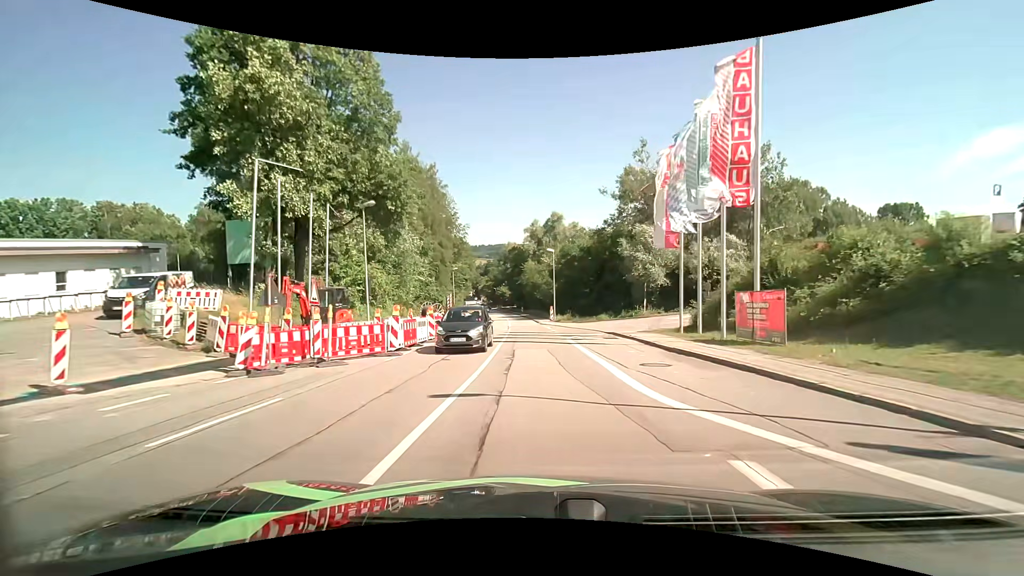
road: tertiary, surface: asphalt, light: Day
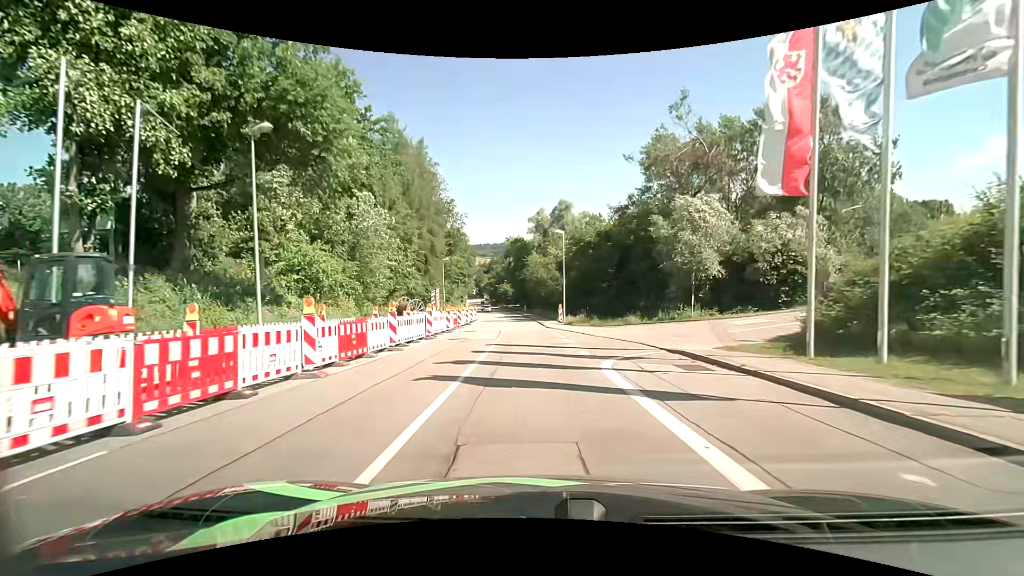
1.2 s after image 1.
(-0.1, +12.4) m; -1°
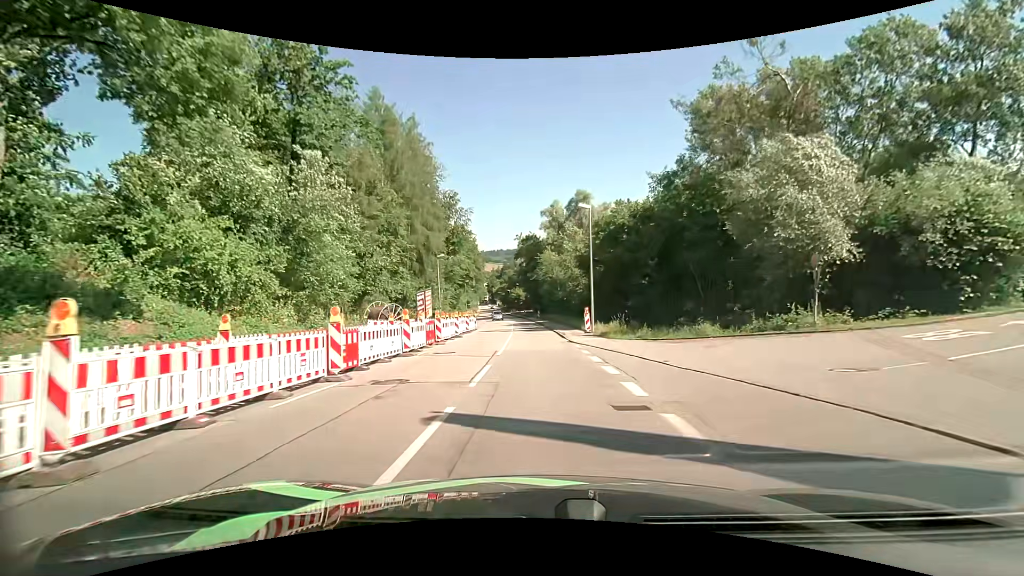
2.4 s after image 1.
(-0.1, +12.4) m; -2°
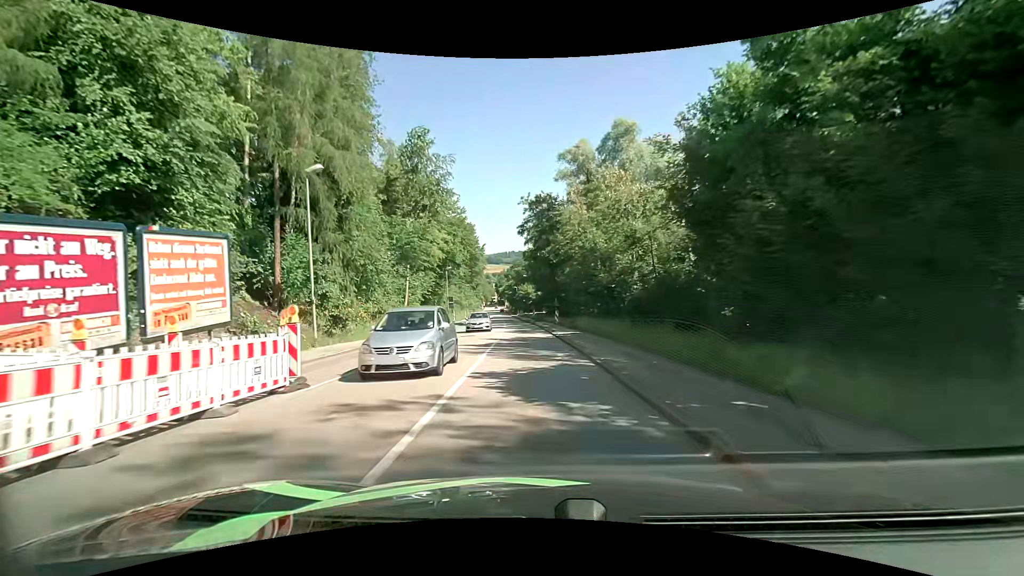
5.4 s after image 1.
(-0.5, +34.6) m; -2°
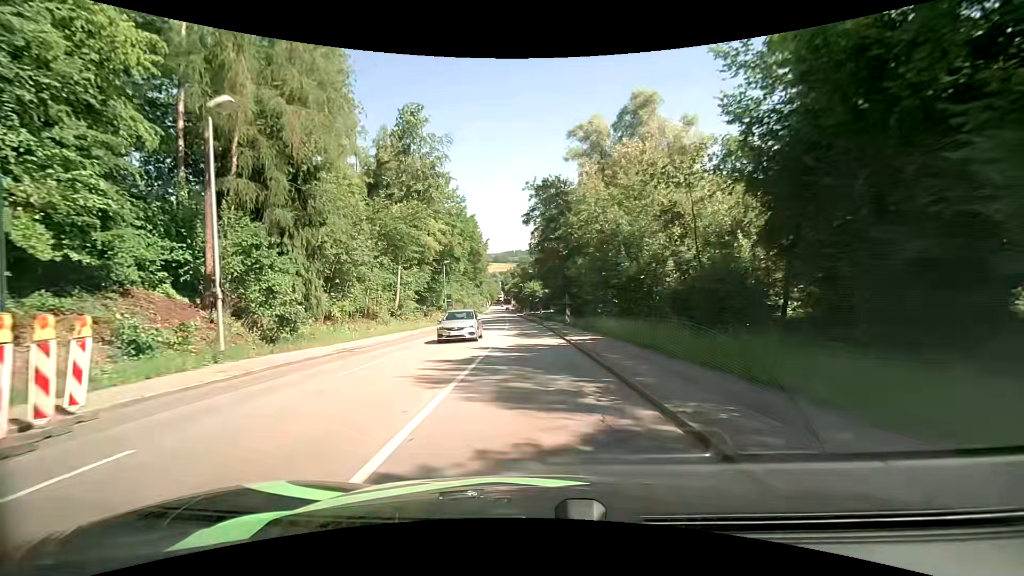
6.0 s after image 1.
(0.0, +7.2) m; 0°
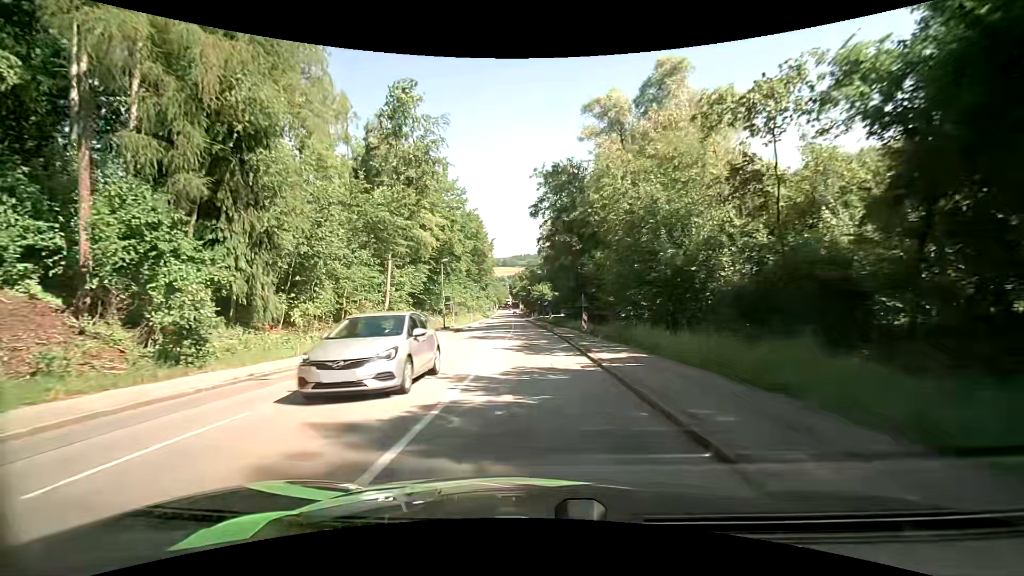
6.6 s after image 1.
(-0.1, +7.3) m; -2°
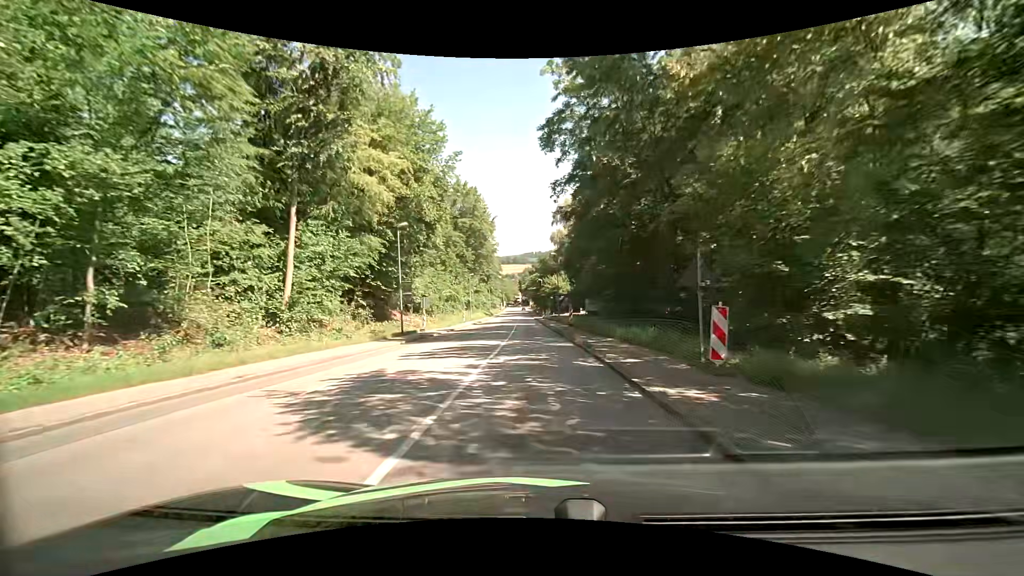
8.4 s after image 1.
(-0.1, +22.3) m; -1°
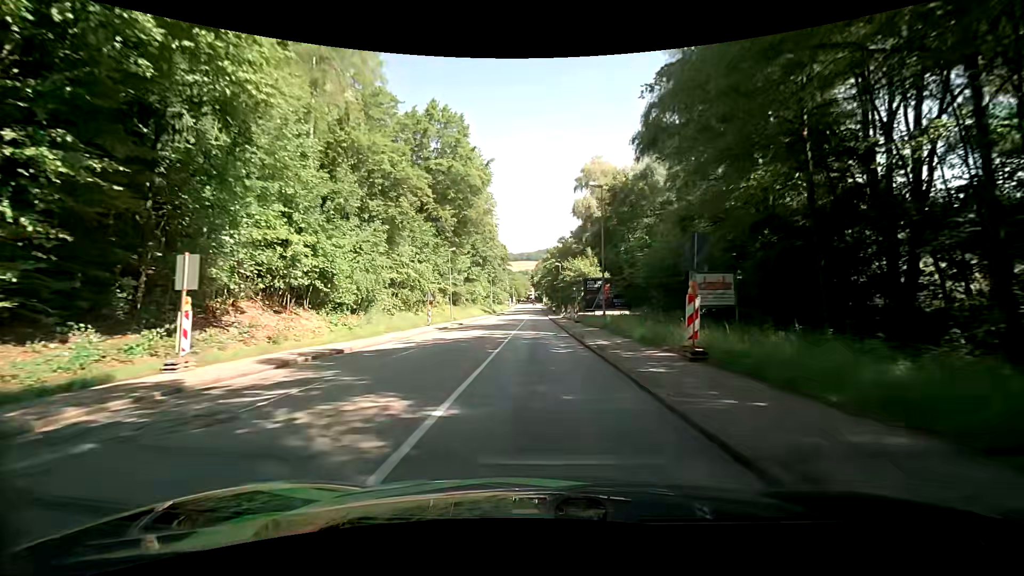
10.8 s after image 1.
(-0.5, +31.1) m; -1°
(0, +10) (0, +20) (0, +30) (0, +40) (-1, +50) (-1, +60) (-1, +70) (-1, +80) (-1, +90) (-1, +100) m
